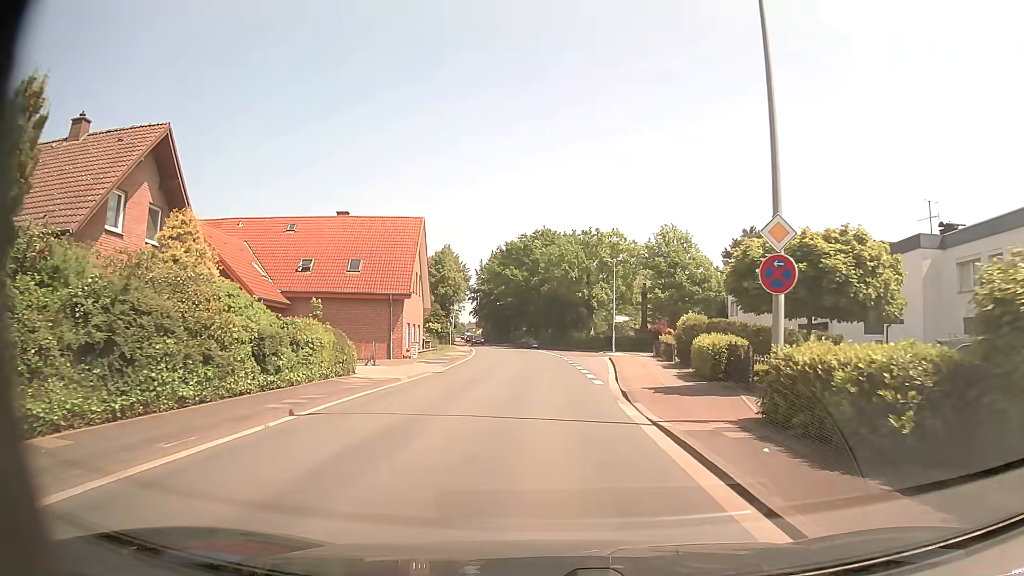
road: tertiary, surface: asphalt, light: Day
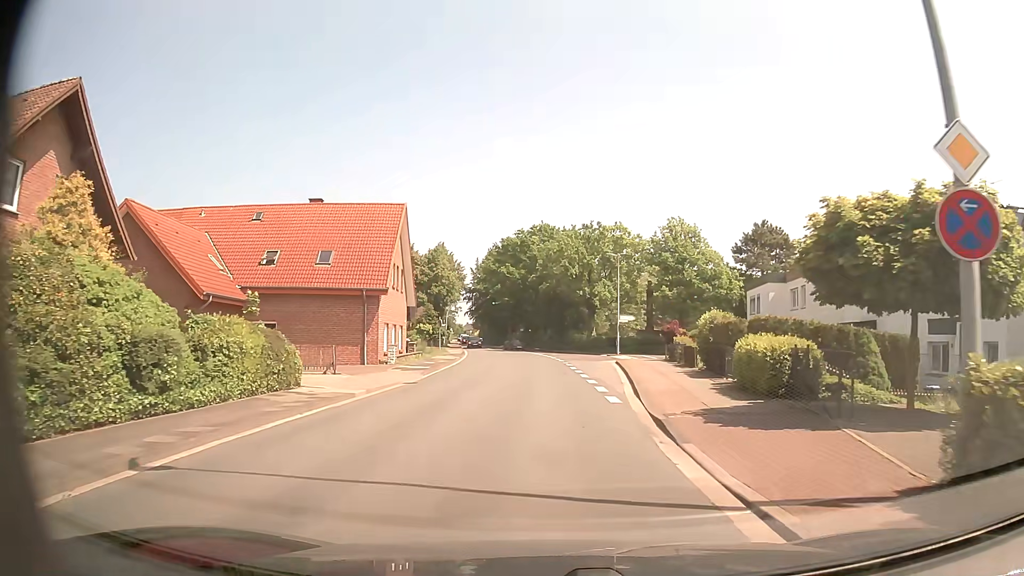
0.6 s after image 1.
(0.0, +5.1) m; 0°
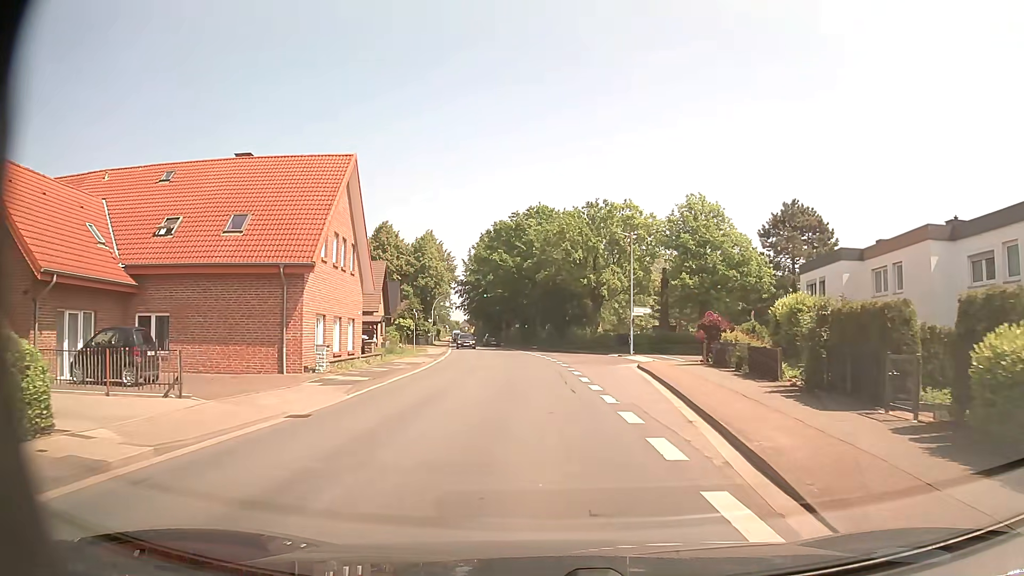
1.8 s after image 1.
(0.0, +10.1) m; 0°
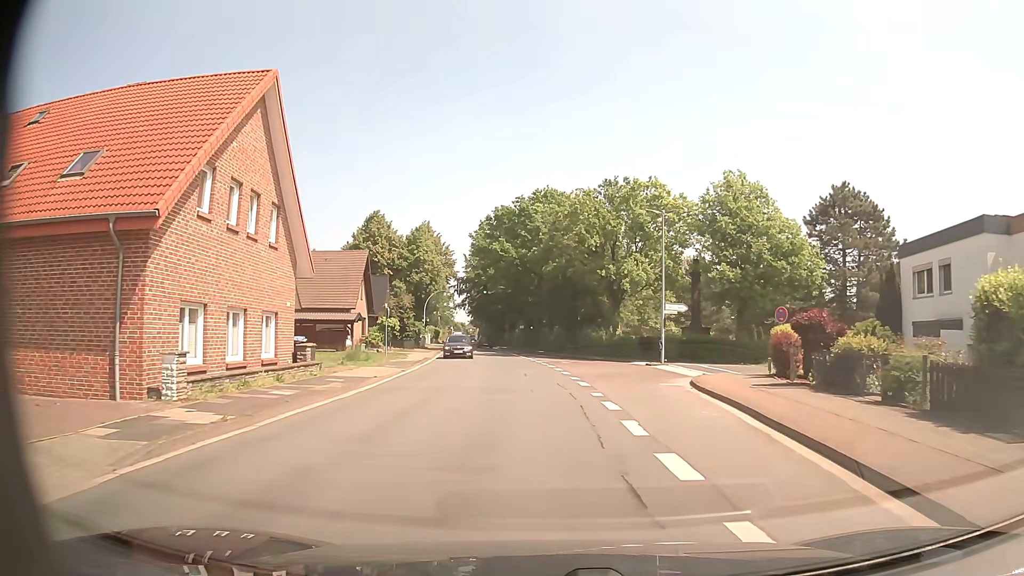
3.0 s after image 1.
(0.0, +10.0) m; -1°
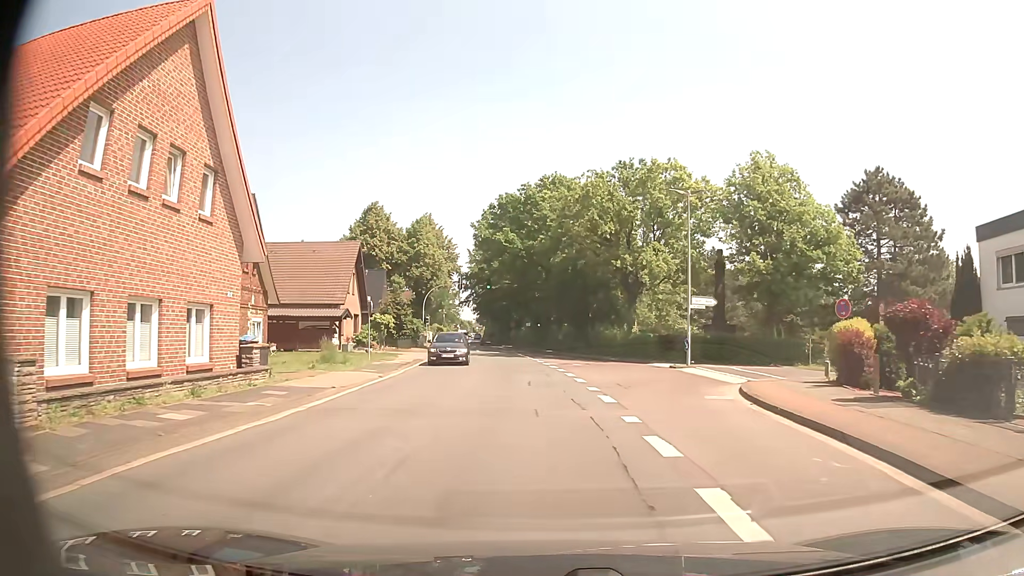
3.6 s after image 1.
(0.0, +5.0) m; 0°
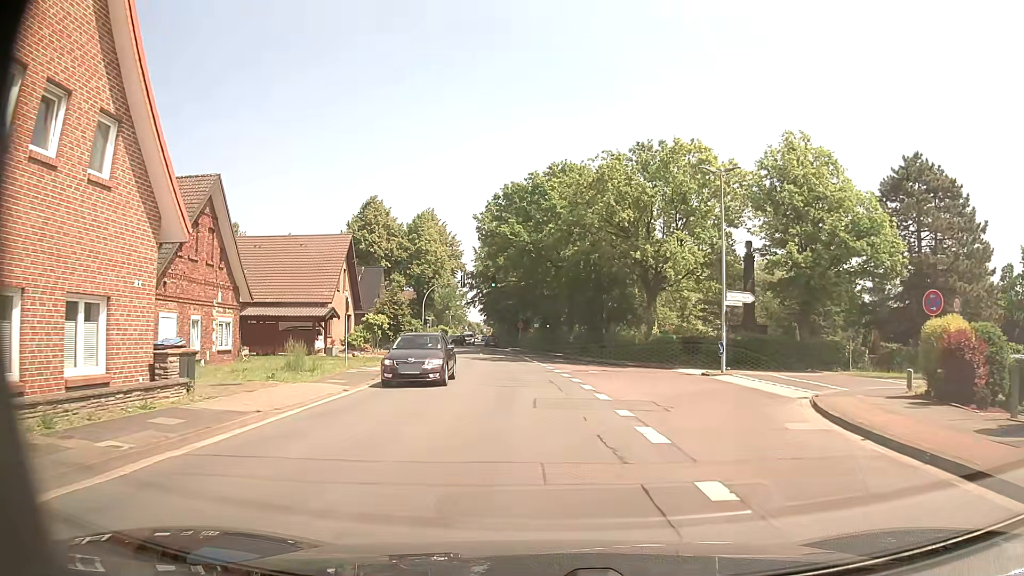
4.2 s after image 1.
(0.0, +4.9) m; -1°
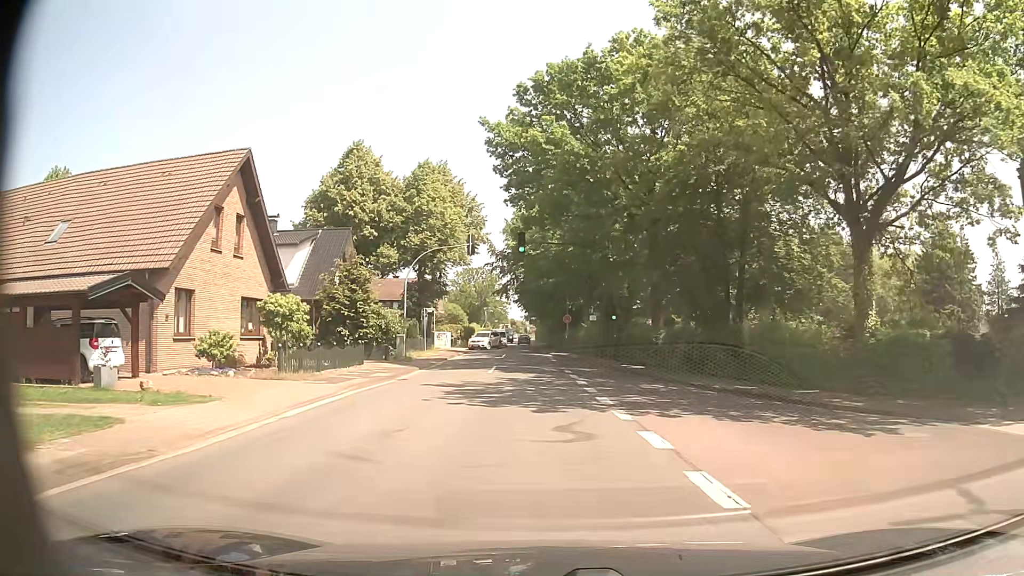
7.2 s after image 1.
(-0.9, +24.1) m; -5°
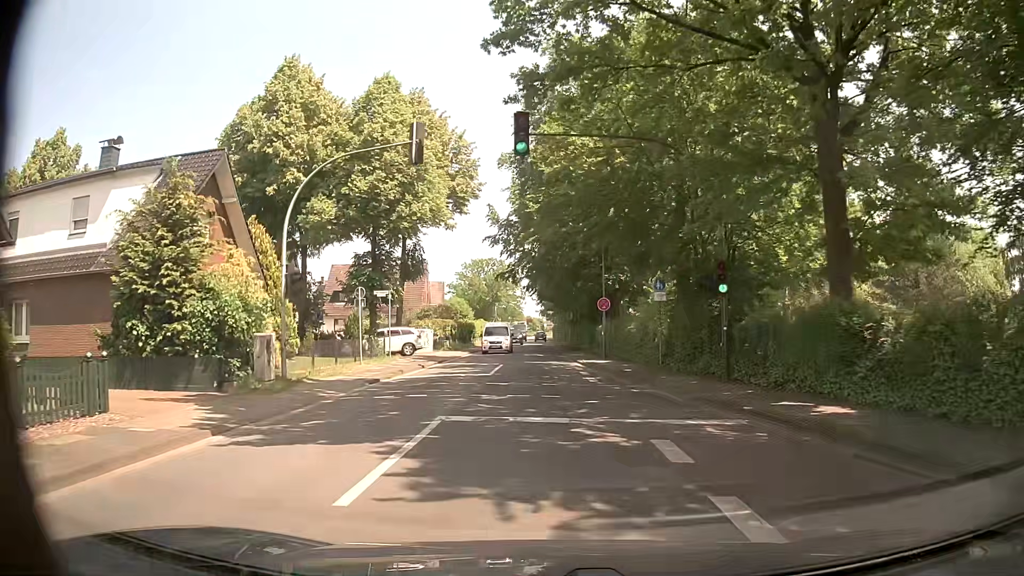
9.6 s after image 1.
(-0.2, +19.3) m; -2°
(0, +10) (0, +20) (0, +30) (0, +40) (0, +50) (0, +60) (0, +70) (0, +80) (0, +90) (0, +100) m
